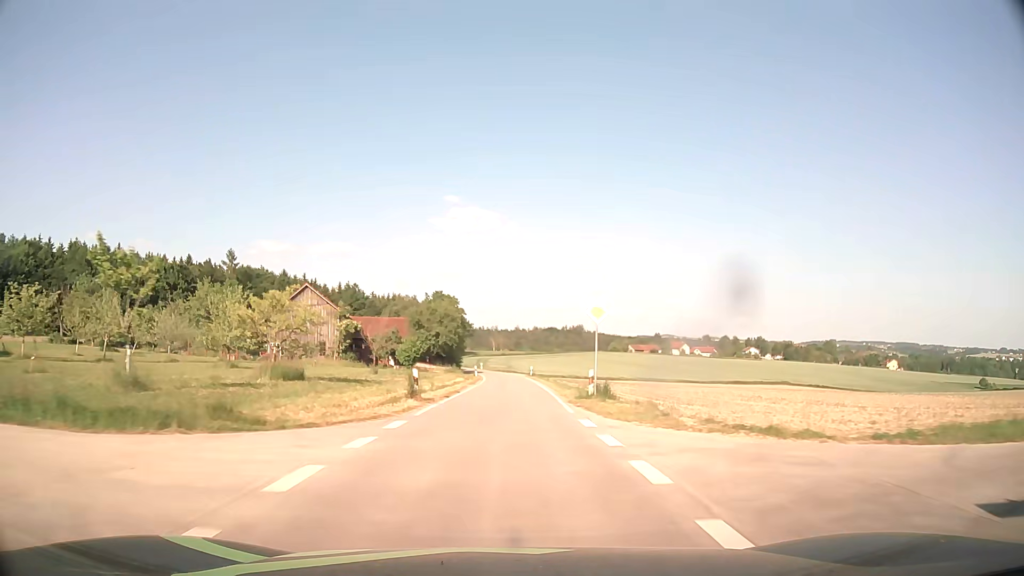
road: tertiary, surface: asphalt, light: Day
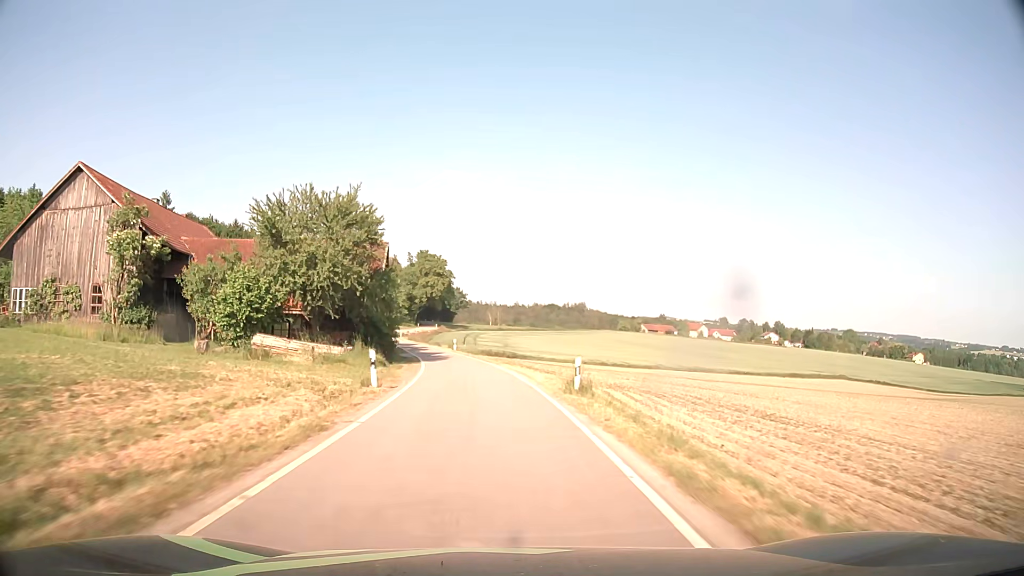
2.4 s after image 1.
(+0.6, +45.0) m; 0°
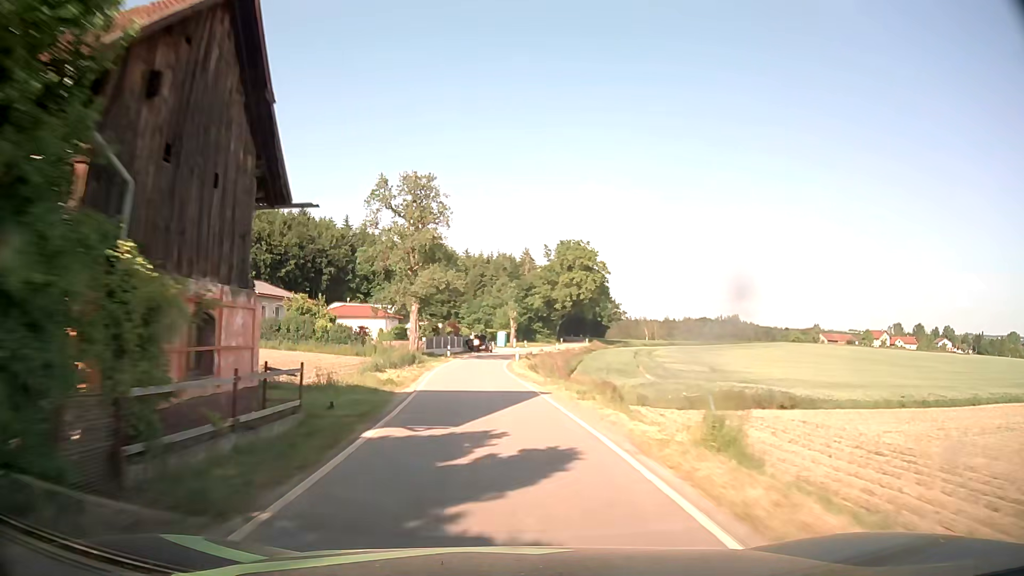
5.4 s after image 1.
(-6.0, +55.4) m; -12°
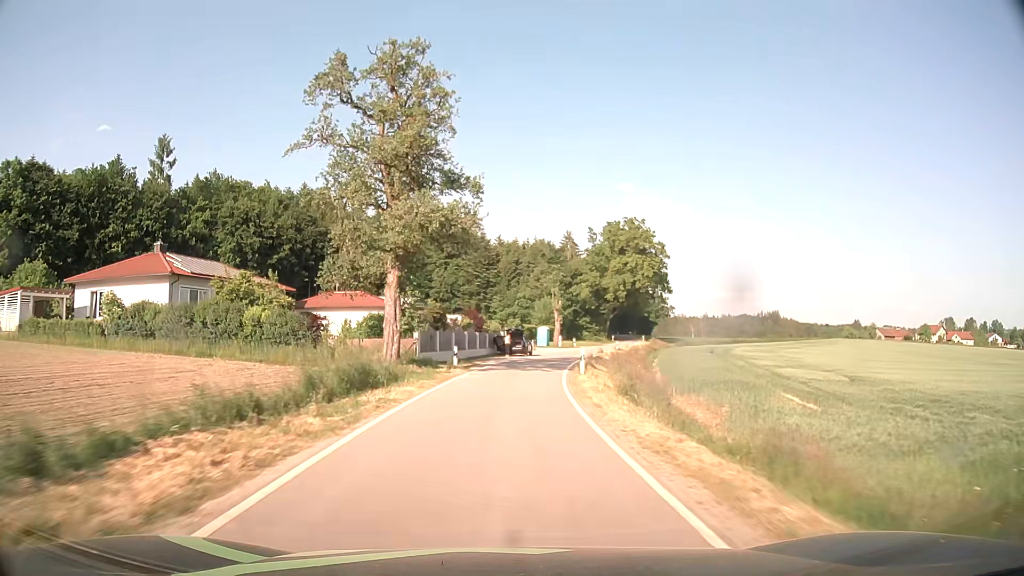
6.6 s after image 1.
(-0.8, +22.8) m; -3°
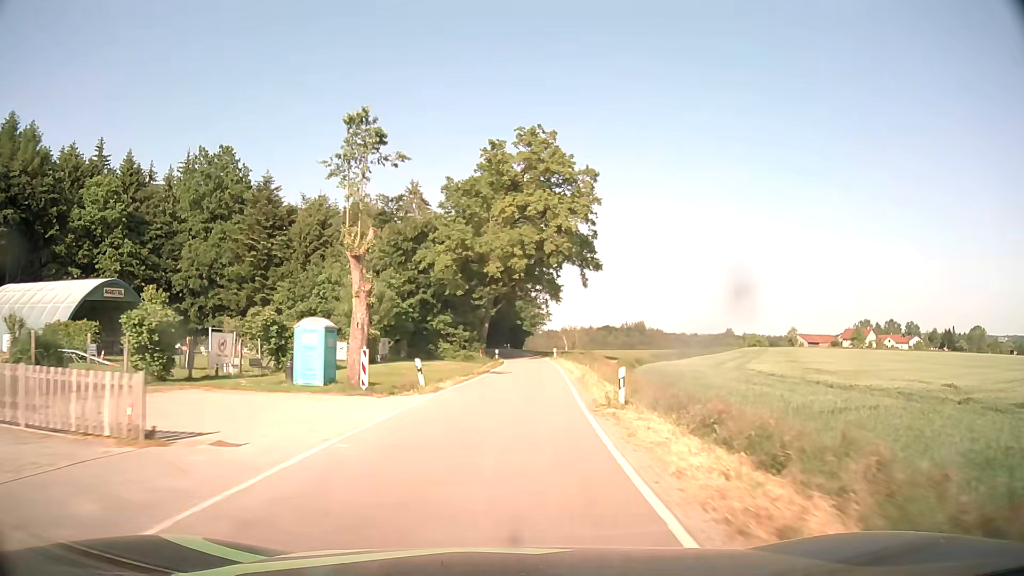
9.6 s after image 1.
(+5.1, +54.2) m; +12°
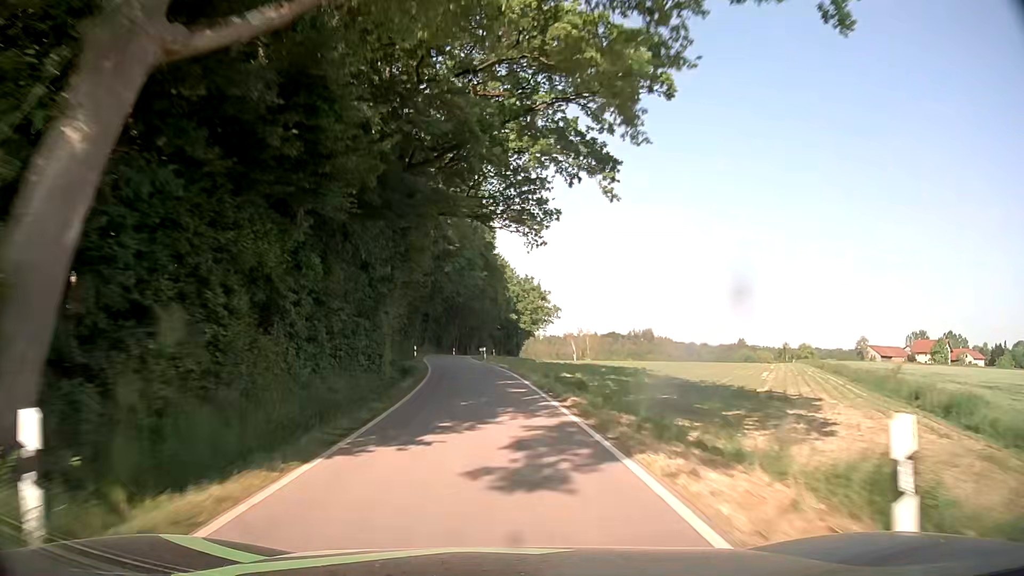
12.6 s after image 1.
(+2.3, +57.0) m; 0°
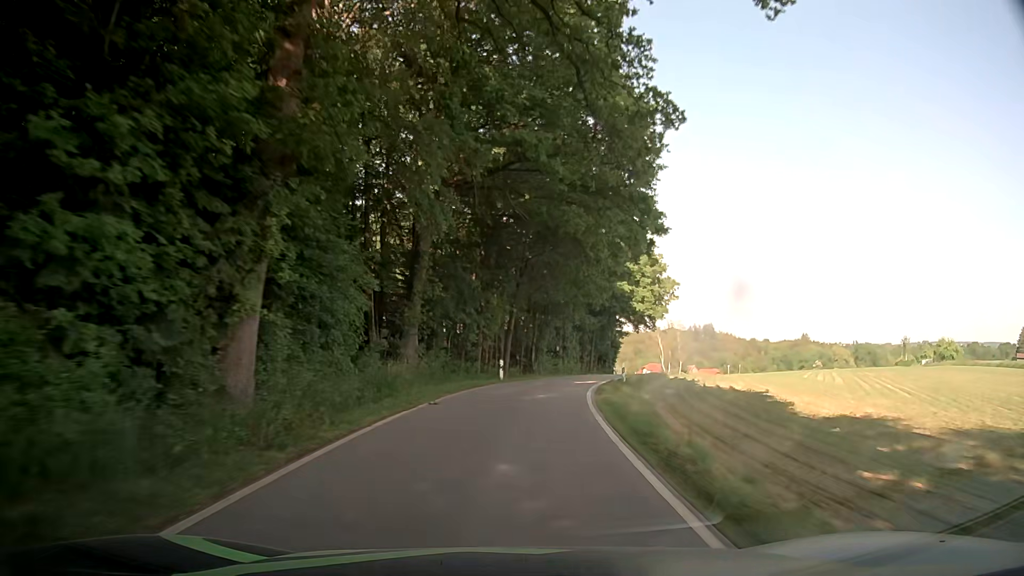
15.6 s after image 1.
(-4.6, +59.6) m; -5°
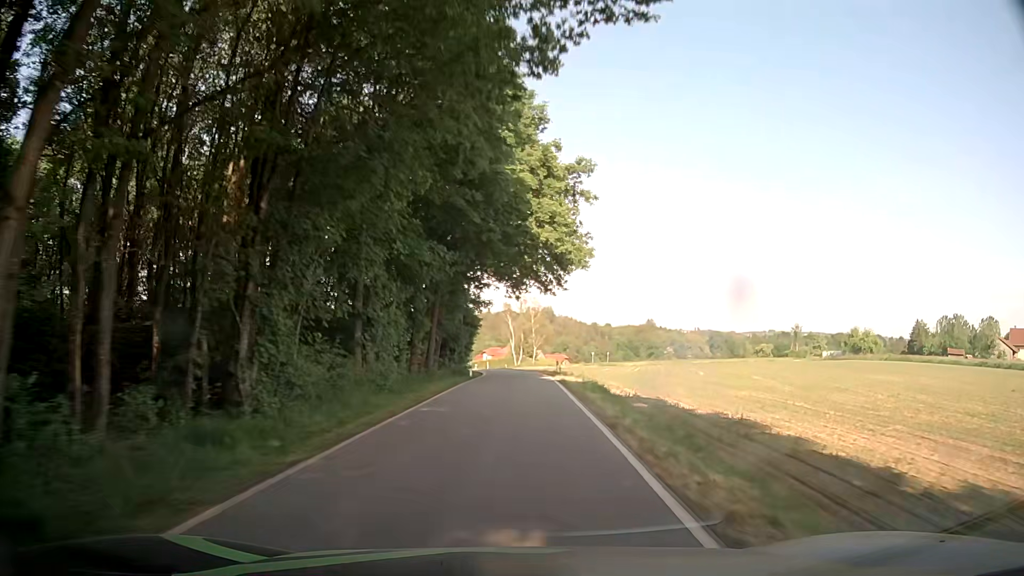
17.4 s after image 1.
(+3.6, +32.5) m; +14°
(0, +10) (+1, +20) (+1, +30) (+1, +40) (+1, +50) (0, +60) (-1, +70) (-3, +80) (-4, +90) (-6, +99) m
